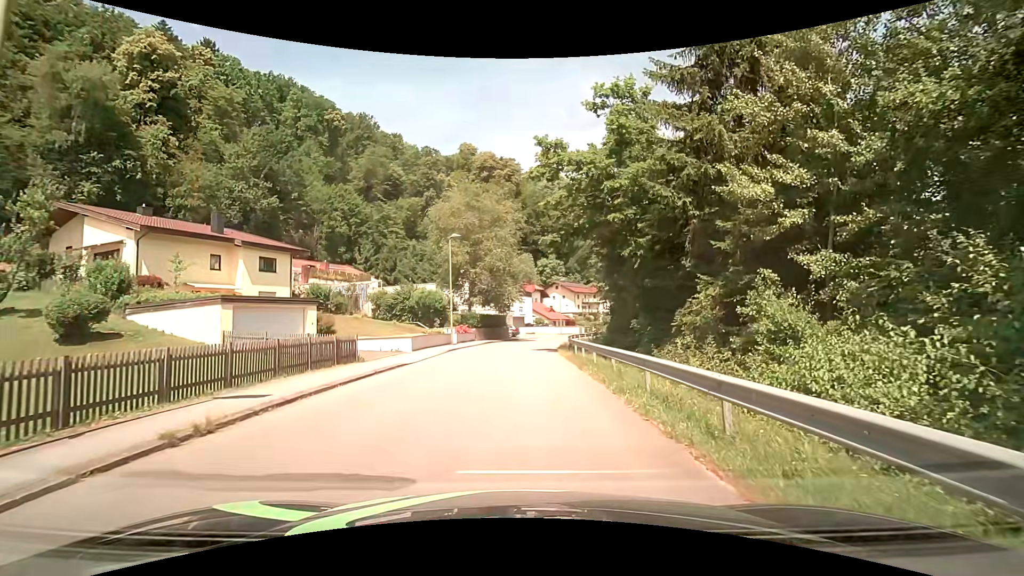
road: residential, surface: asphalt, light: Day
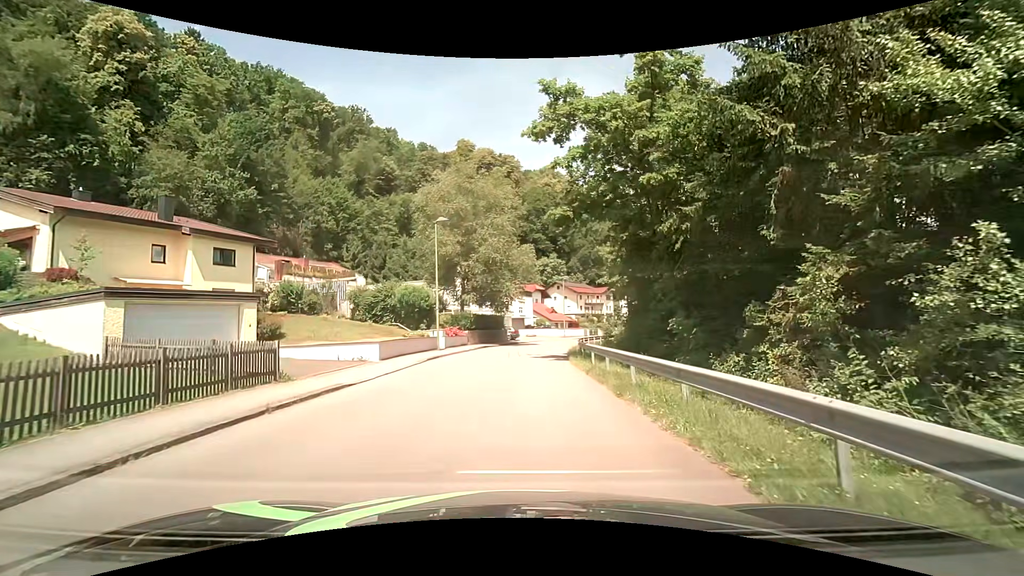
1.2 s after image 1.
(0.0, +6.2) m; 0°
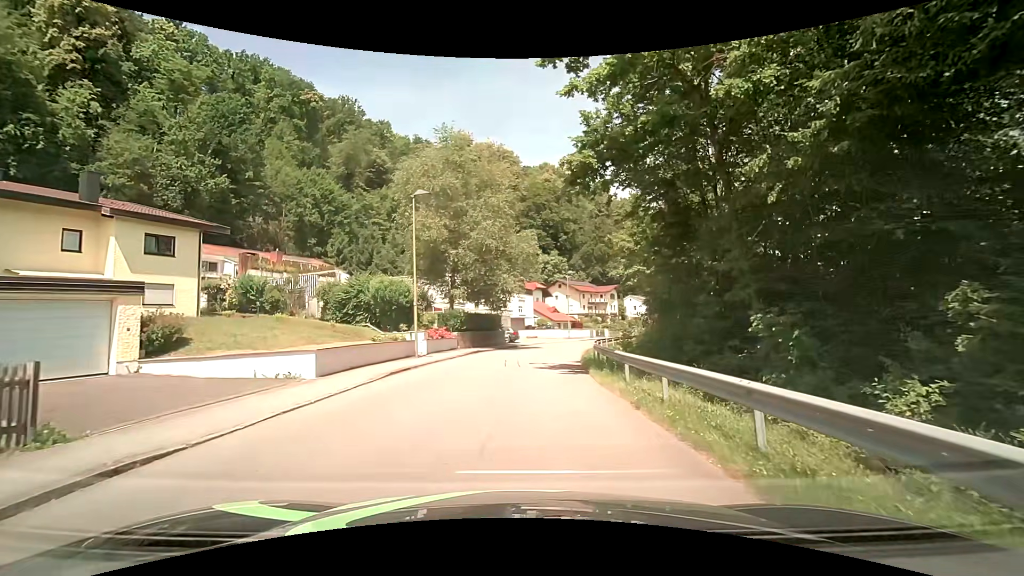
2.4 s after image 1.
(0.0, +6.4) m; 0°
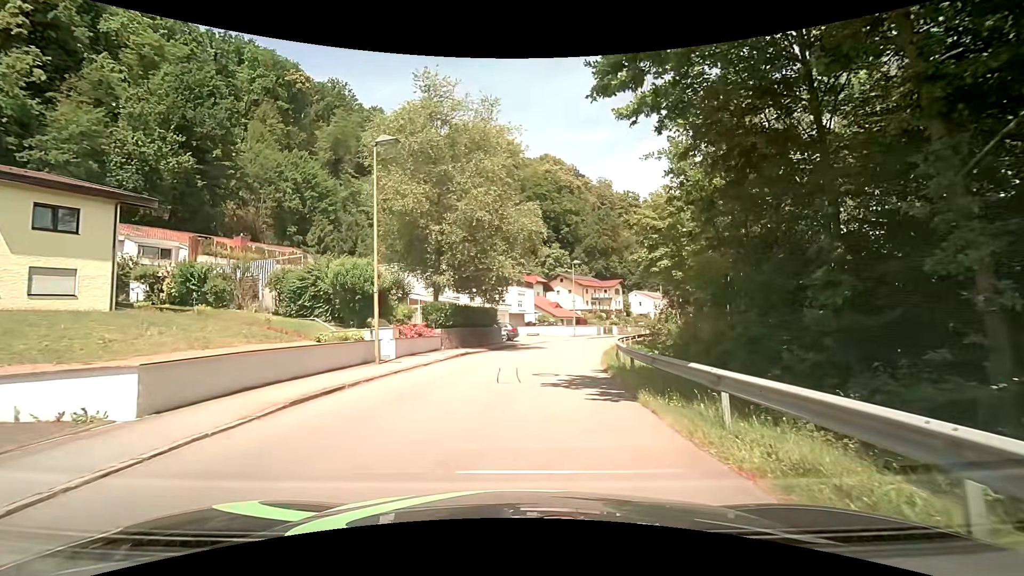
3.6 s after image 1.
(-0.1, +6.6) m; 0°
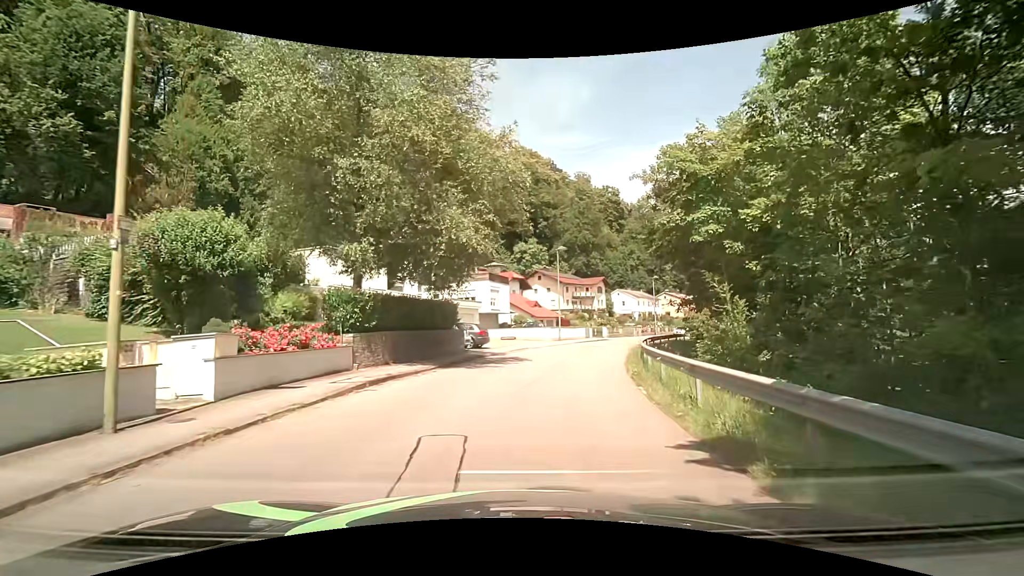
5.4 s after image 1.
(+0.1, +10.4) m; +3°
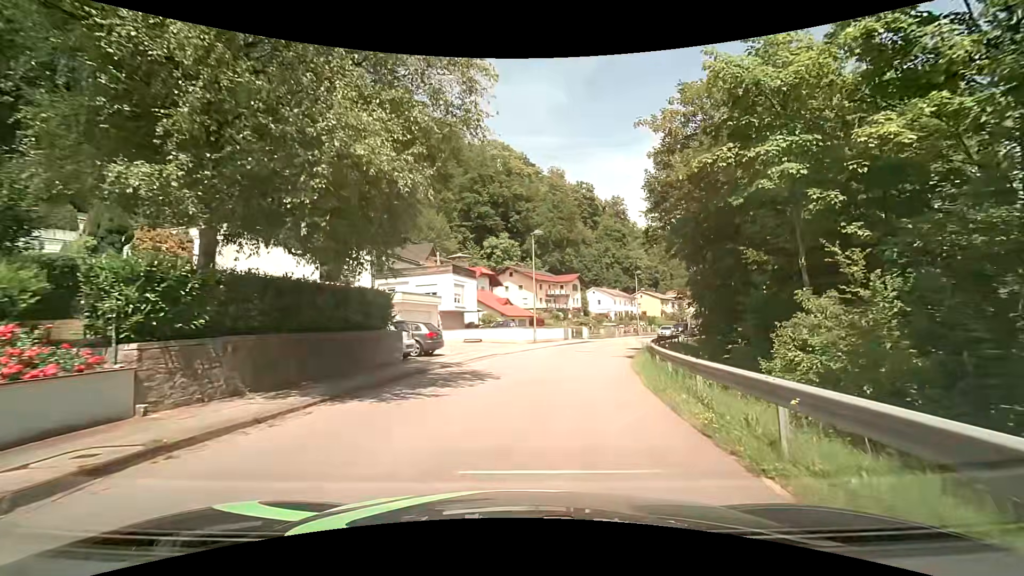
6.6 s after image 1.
(+0.1, +7.4) m; +2°
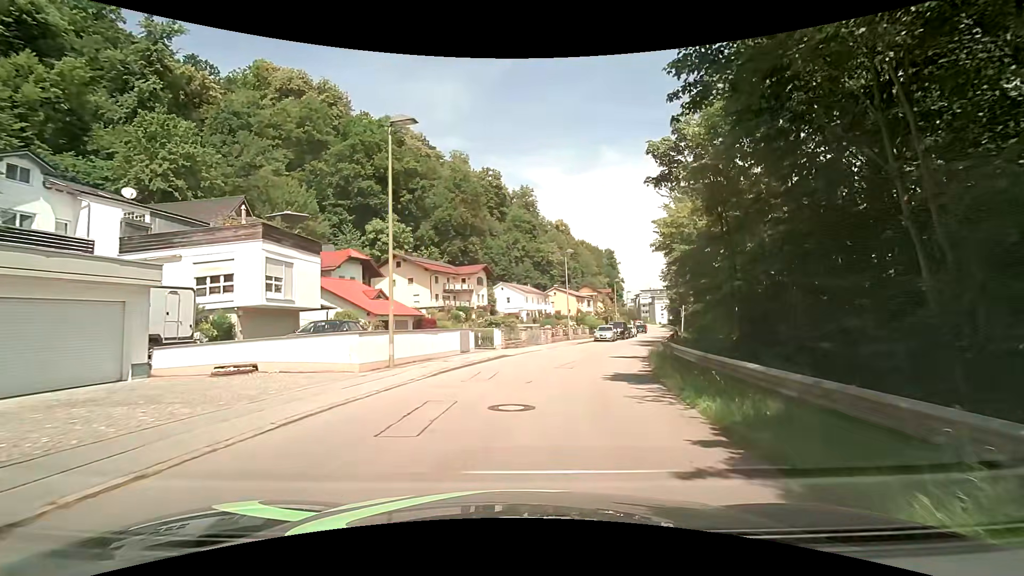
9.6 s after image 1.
(+2.0, +19.7) m; +11°
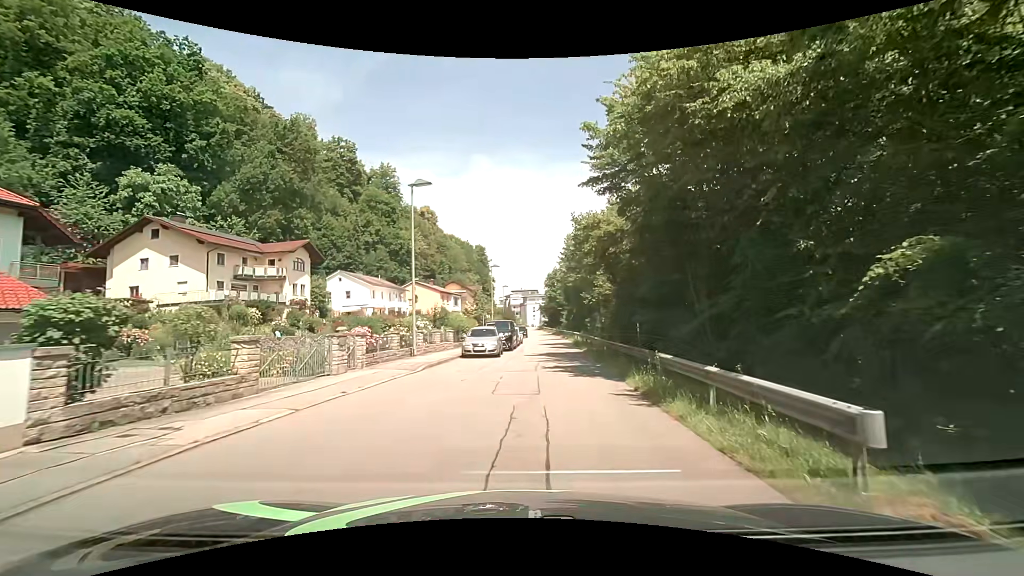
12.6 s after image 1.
(+2.9, +21.4) m; +16°
(+1, +10) (+1, +20) (+2, +30) (+2, +40) (+3, +50) (+3, +60) (+4, +70) (+4, +80) (+4, +90) (+4, +100) m
